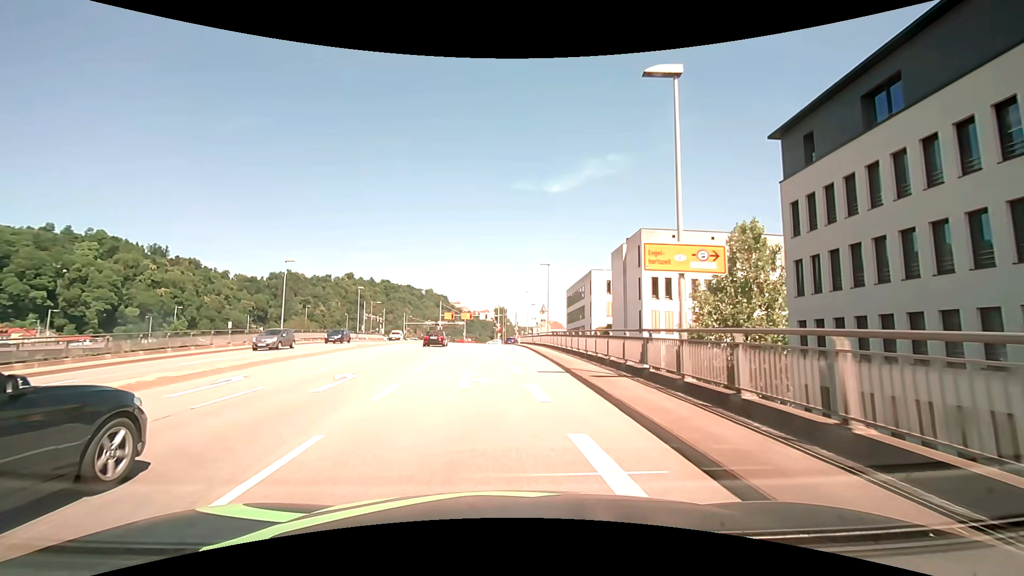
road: primary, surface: asphalt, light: Day
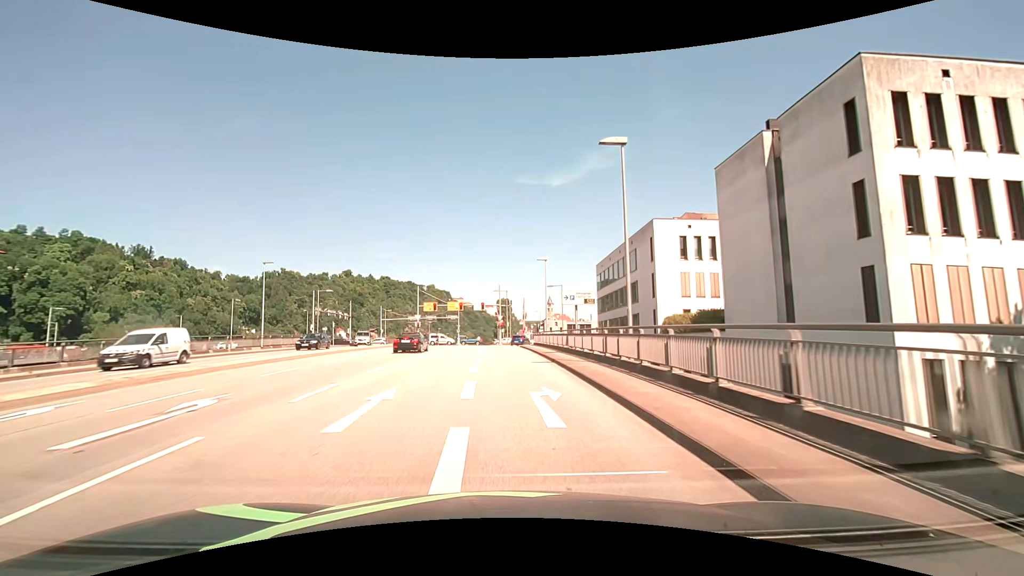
(0.0, +29.7) m; 0°
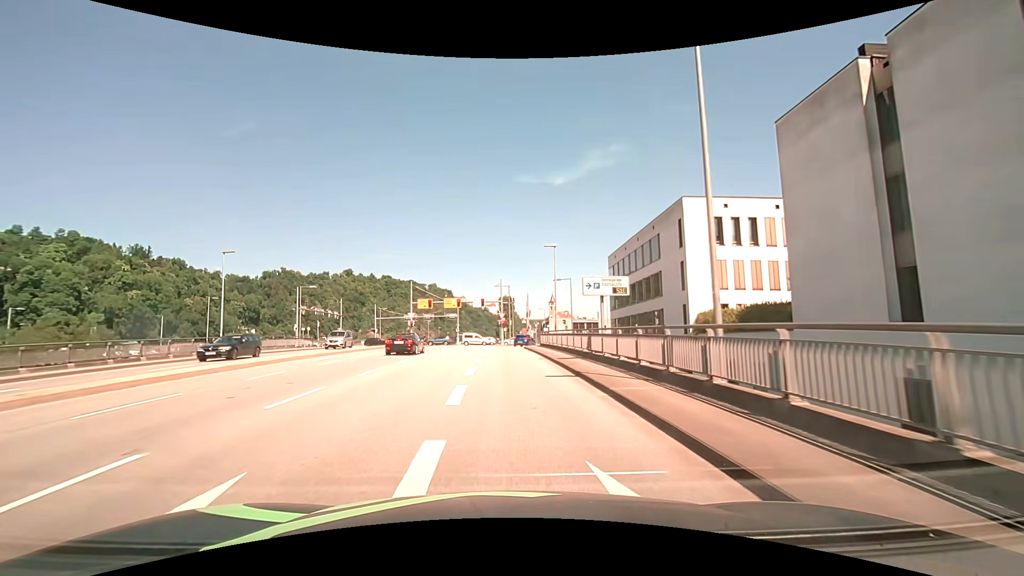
(0.0, +6.6) m; 0°
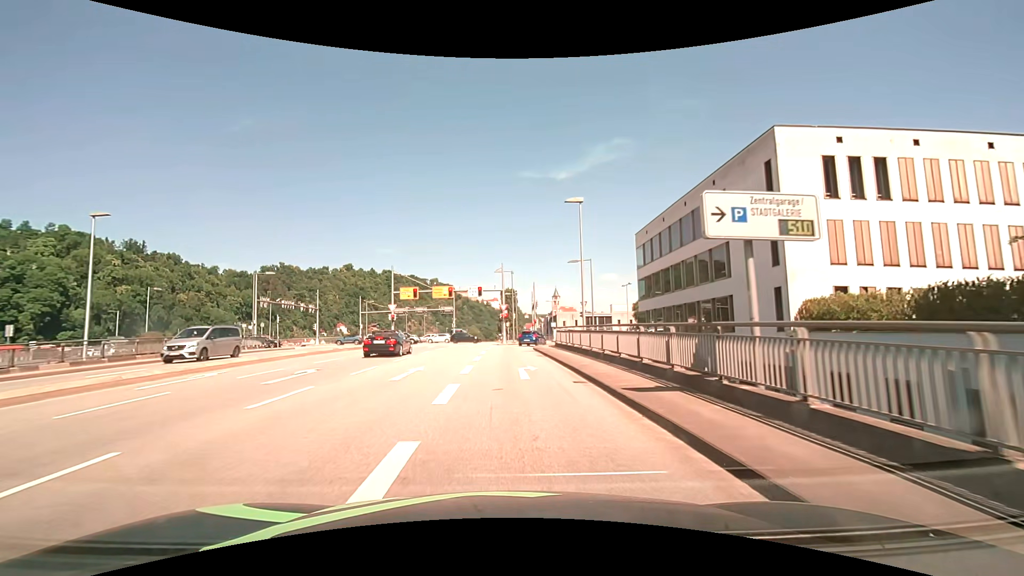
(0.0, +12.0) m; 0°
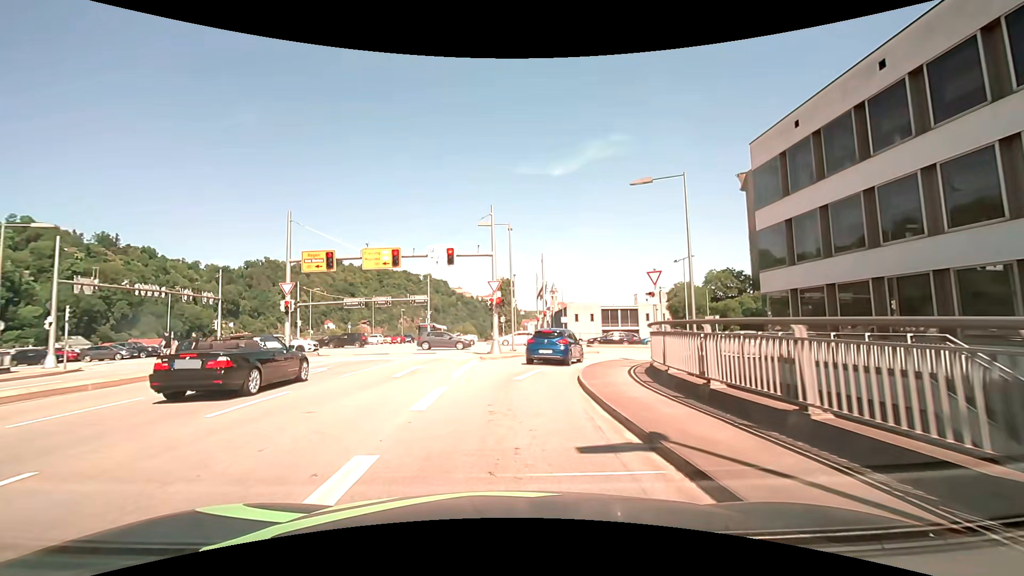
(-0.1, +24.2) m; 0°
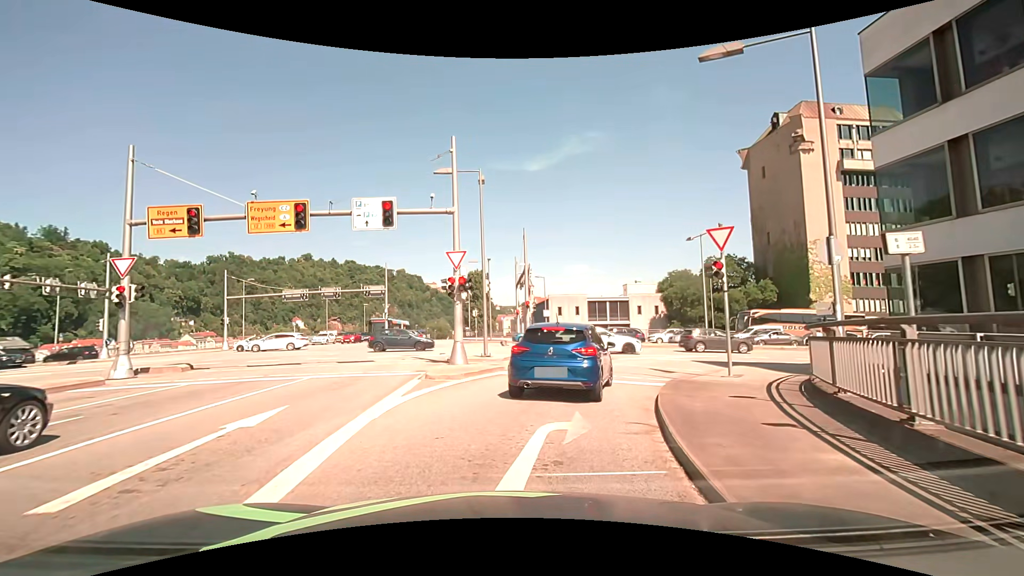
(+0.1, +9.7) m; +2°
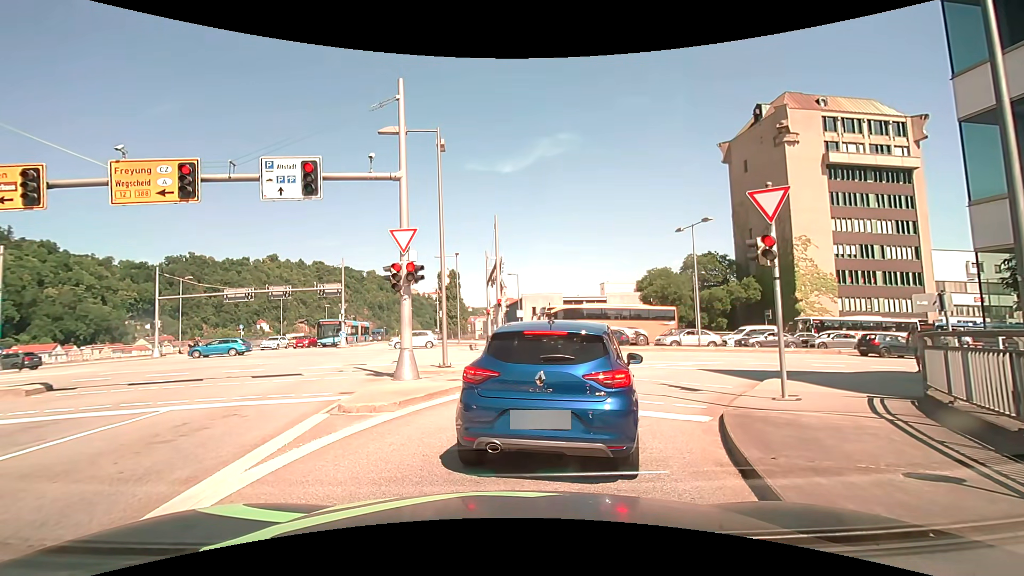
(+0.1, +4.3) m; +2°
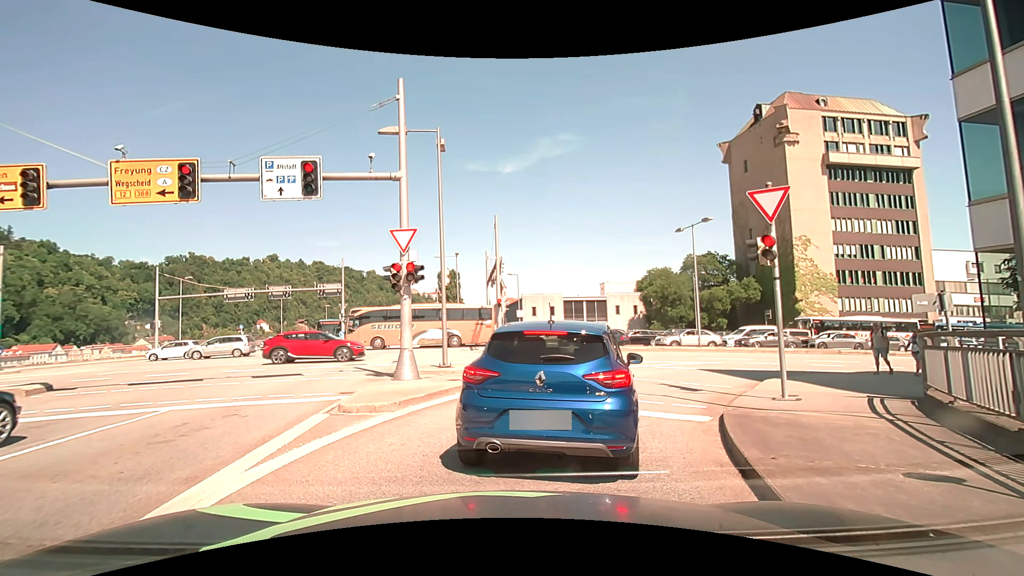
(0.0, 0.0) m; 0°
